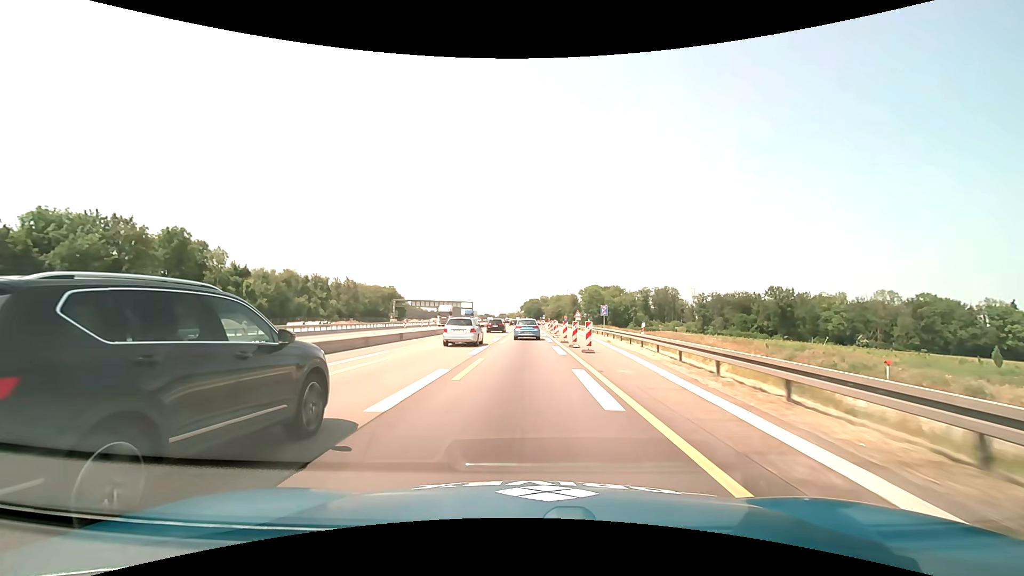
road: motorway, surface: asphalt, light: Day
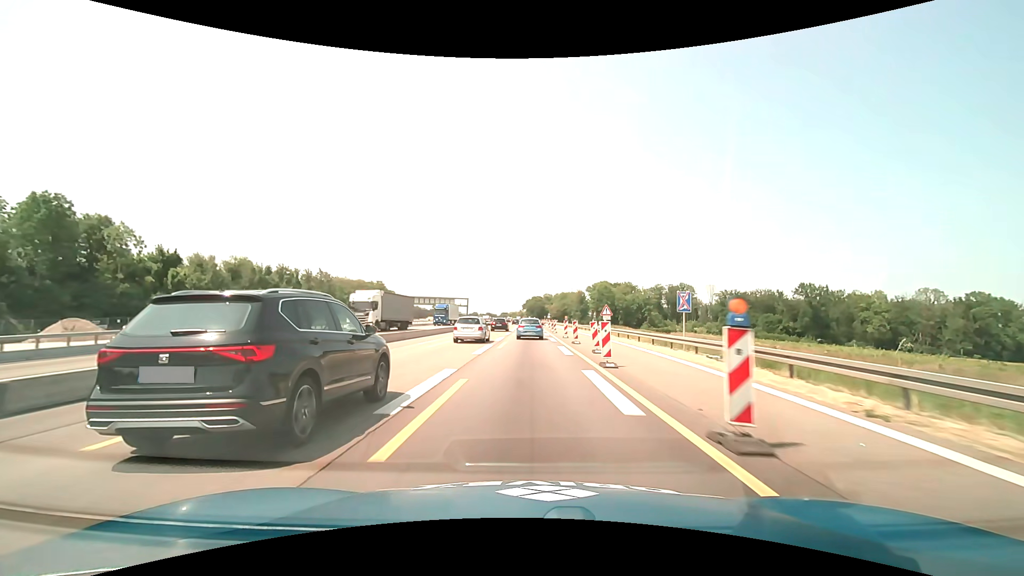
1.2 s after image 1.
(-0.1, +24.5) m; 0°
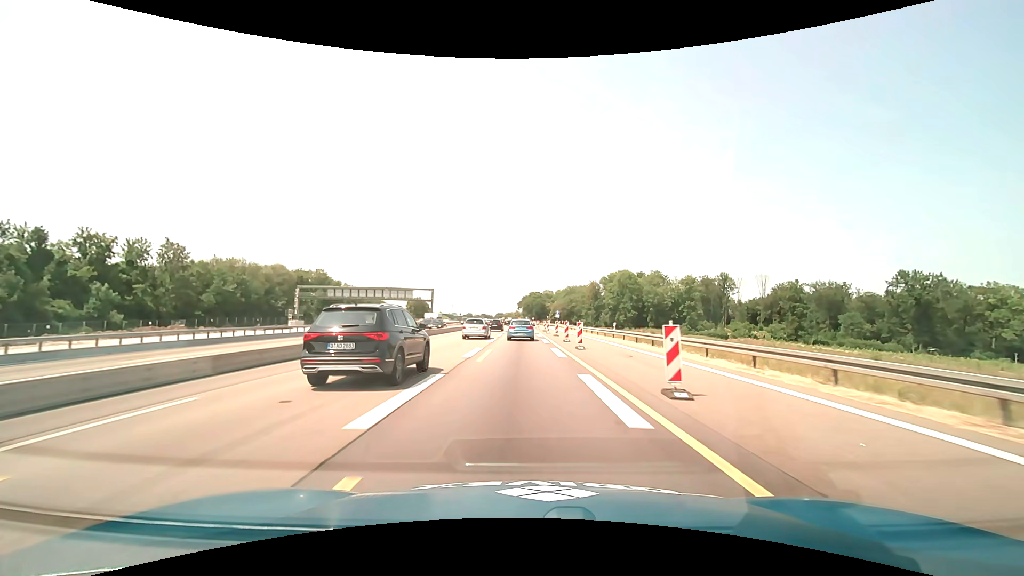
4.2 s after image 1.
(+0.2, +61.0) m; 0°
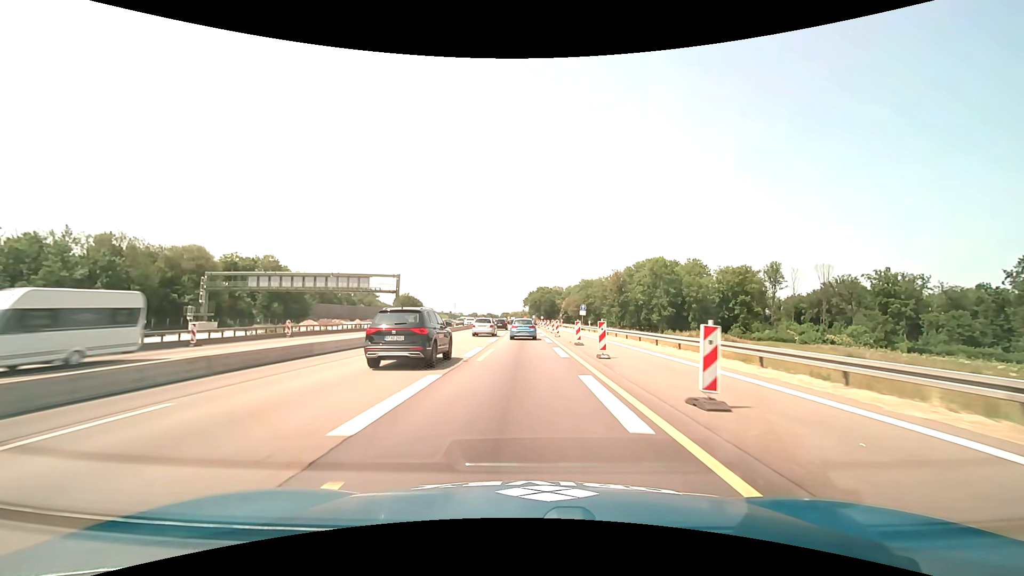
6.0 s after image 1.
(-0.2, +36.5) m; -1°
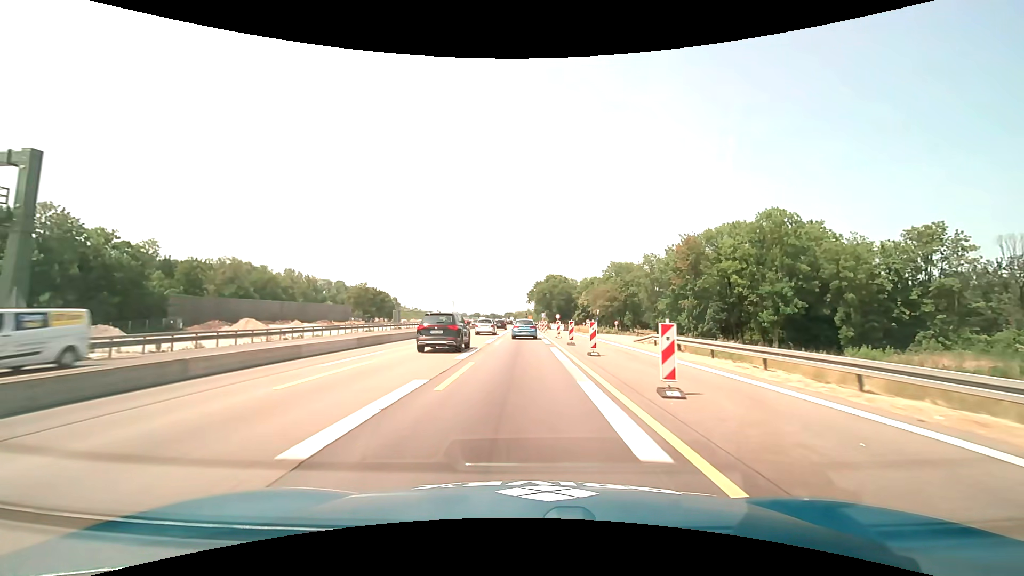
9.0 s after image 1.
(-0.1, +61.0) m; -1°
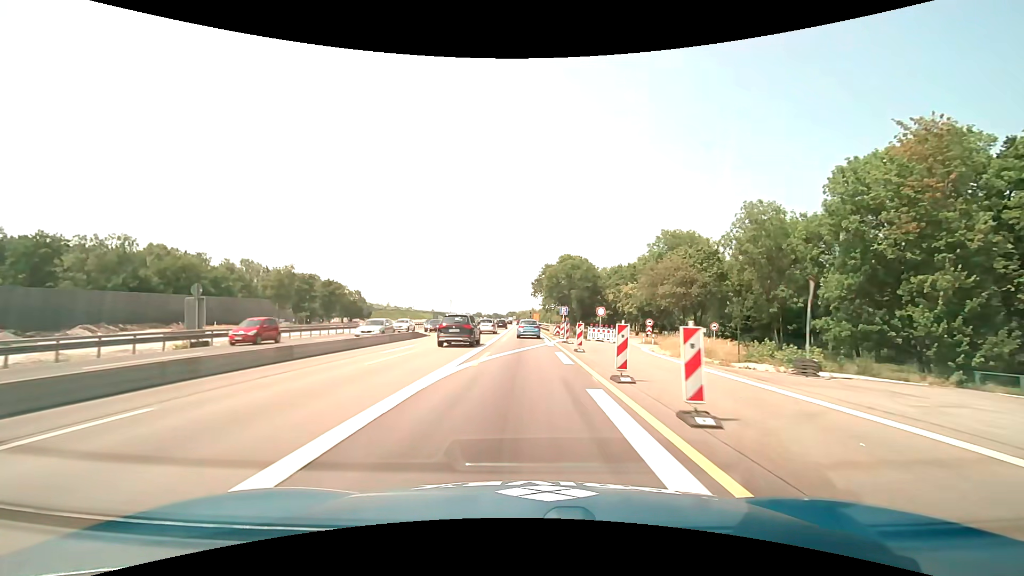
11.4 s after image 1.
(-0.3, +49.1) m; 0°
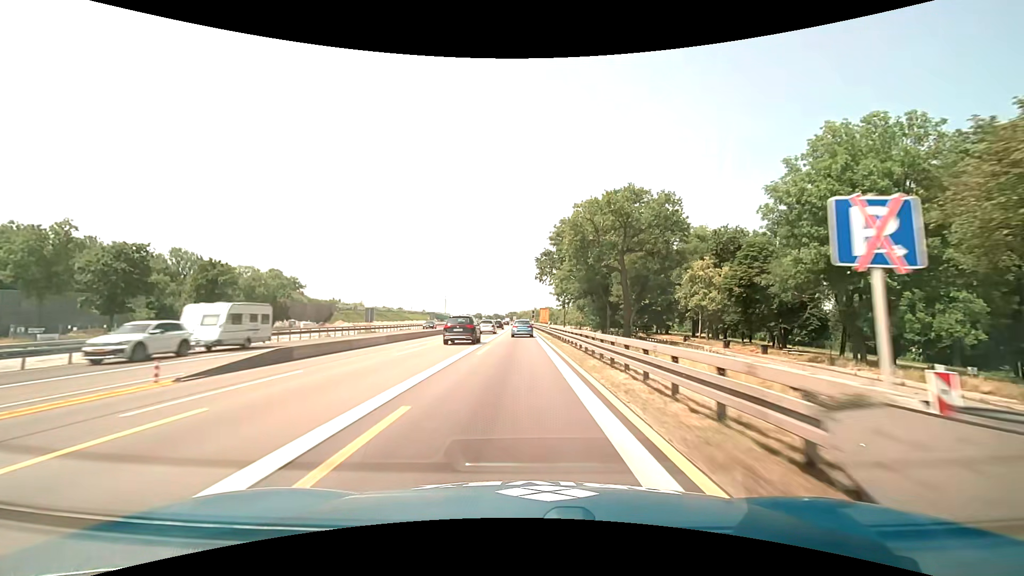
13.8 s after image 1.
(0.0, +49.3) m; 0°
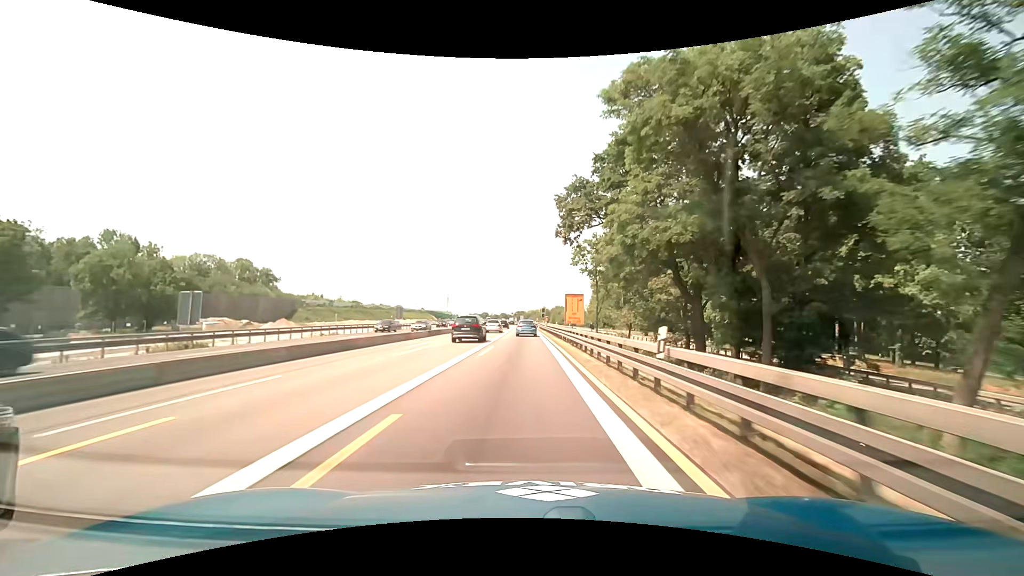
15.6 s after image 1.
(-0.3, +37.0) m; -1°
(0, +10) (0, +20) (0, +30) (0, +40) (0, +50) (0, +60) (0, +70) (-1, +80) (-1, +90) (-1, +100) m
